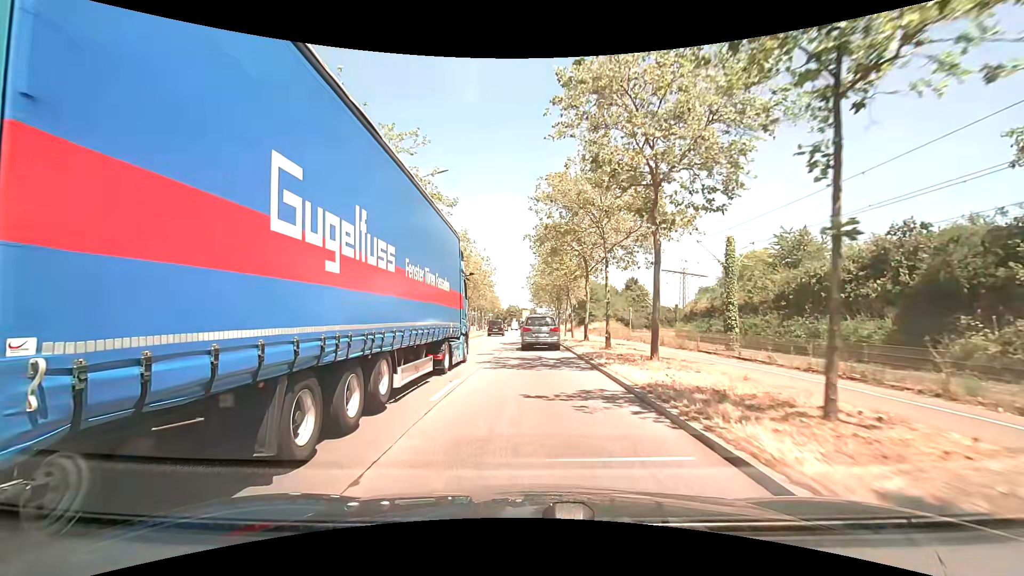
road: primary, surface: asphalt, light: Day
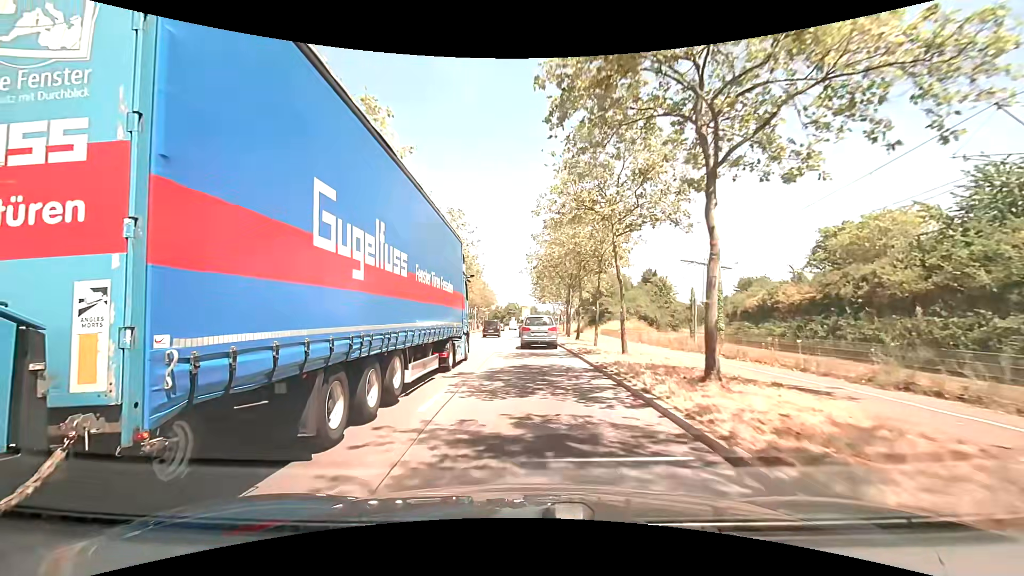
(+0.1, +20.6) m; 0°
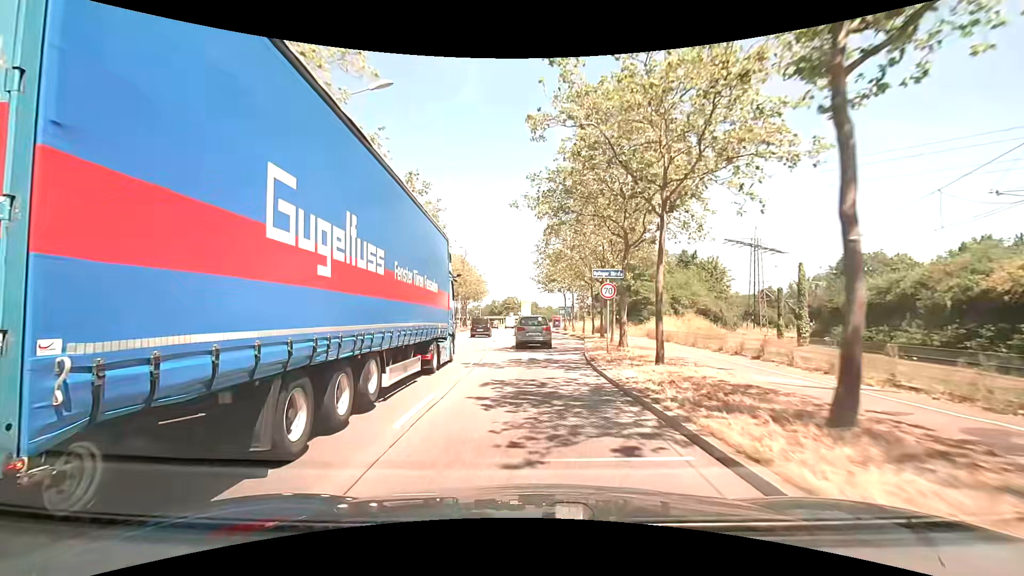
(-0.1, +28.2) m; 0°
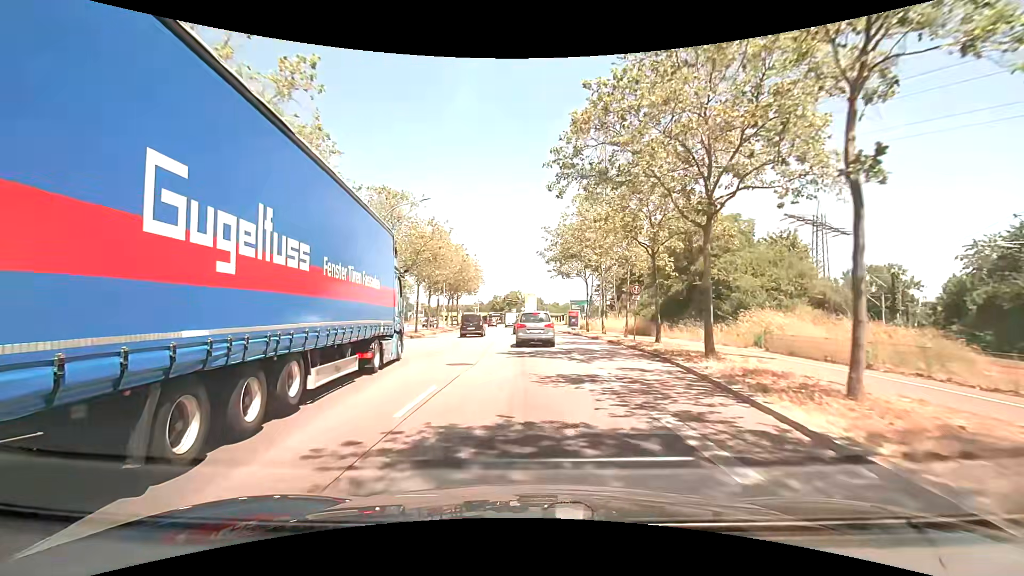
(-0.1, +21.0) m; -1°
